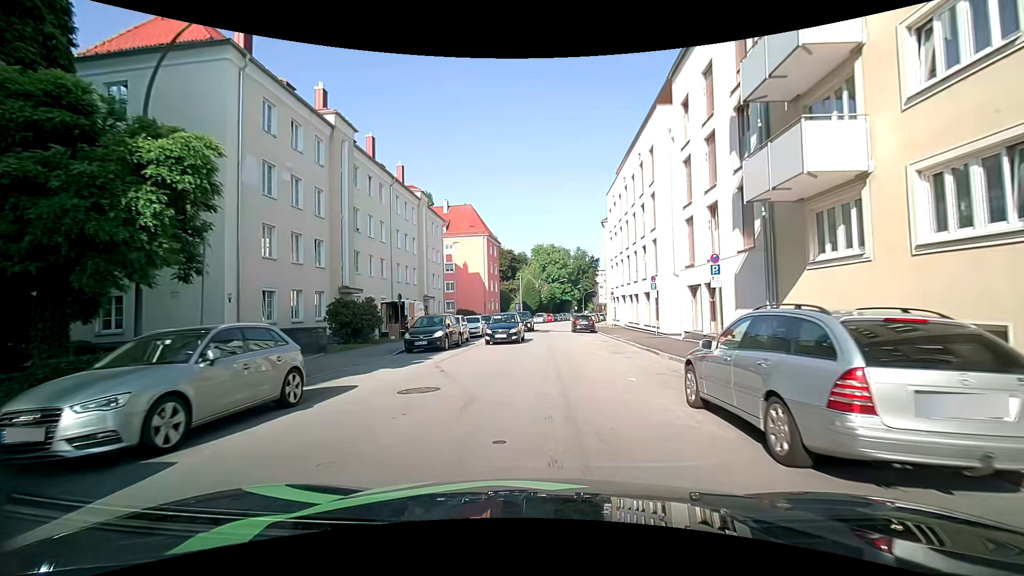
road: tertiary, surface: asphalt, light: Day
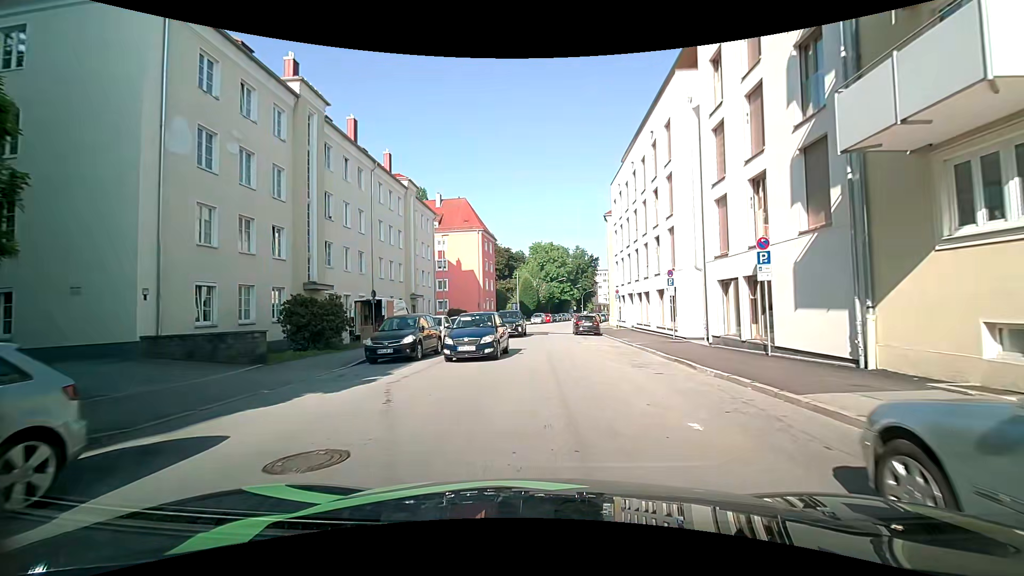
(0.0, +4.3) m; 0°
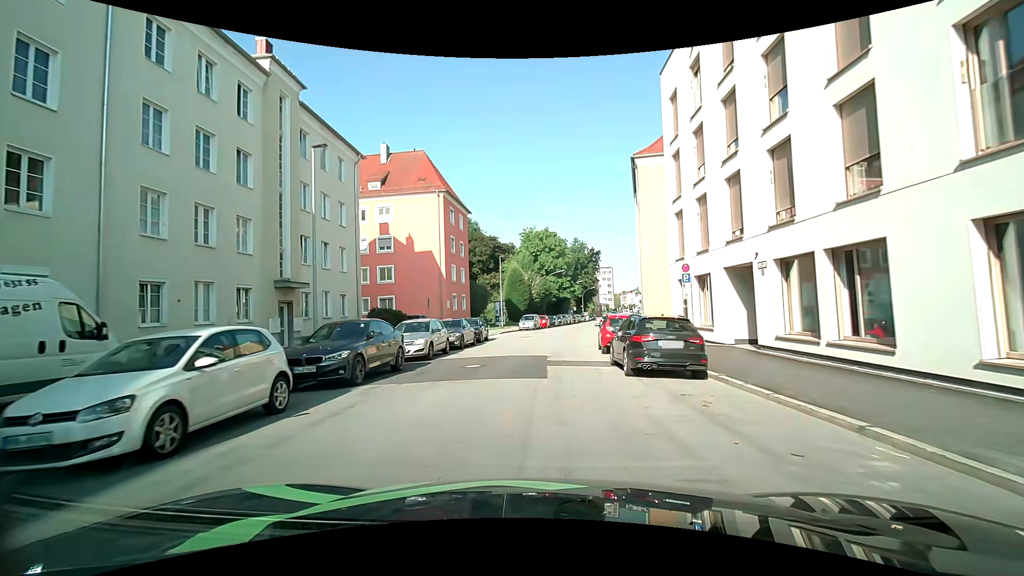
(+0.7, +23.0) m; +1°
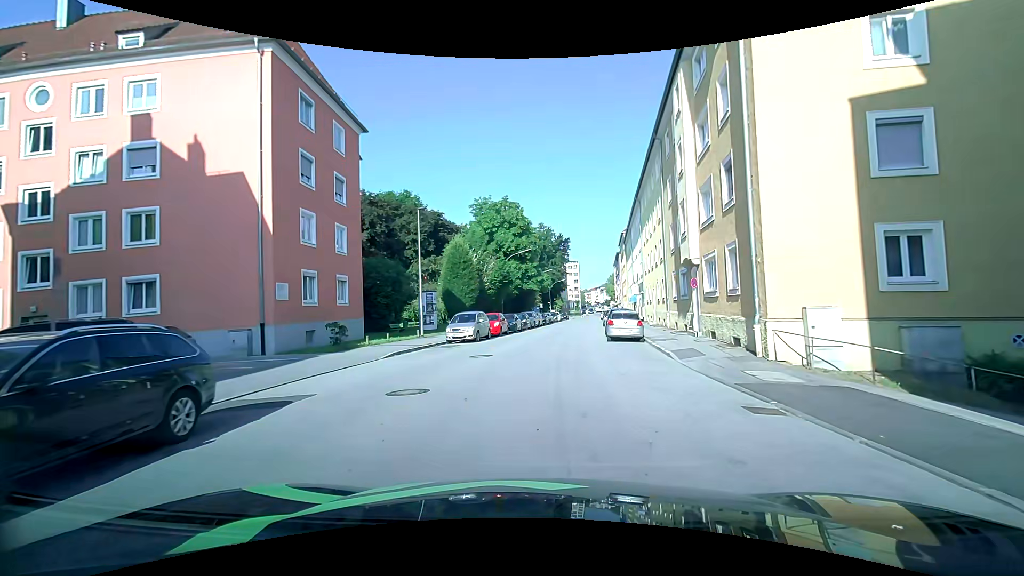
(+0.6, +24.7) m; +1°
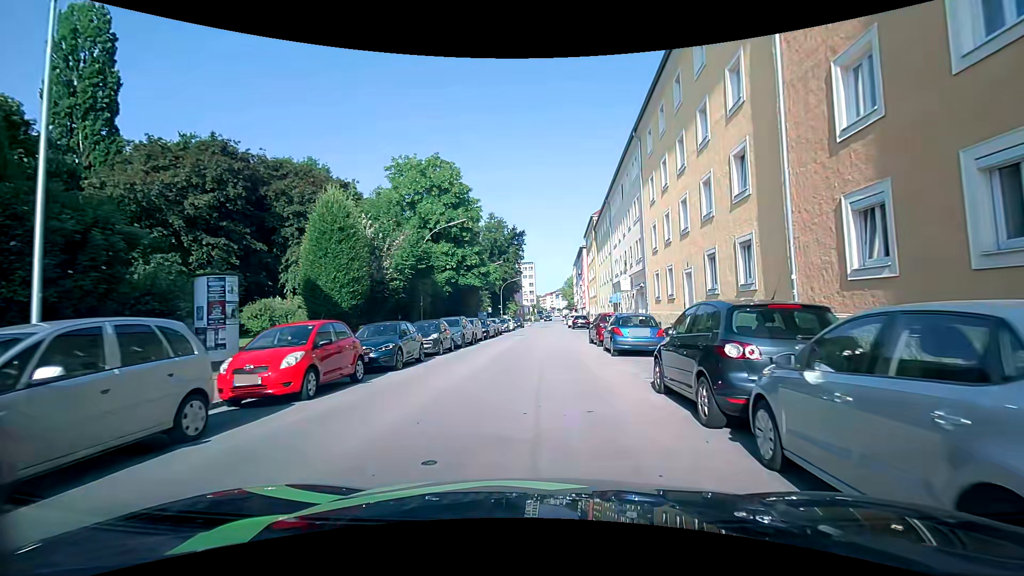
(+2.0, +21.4) m; +8°
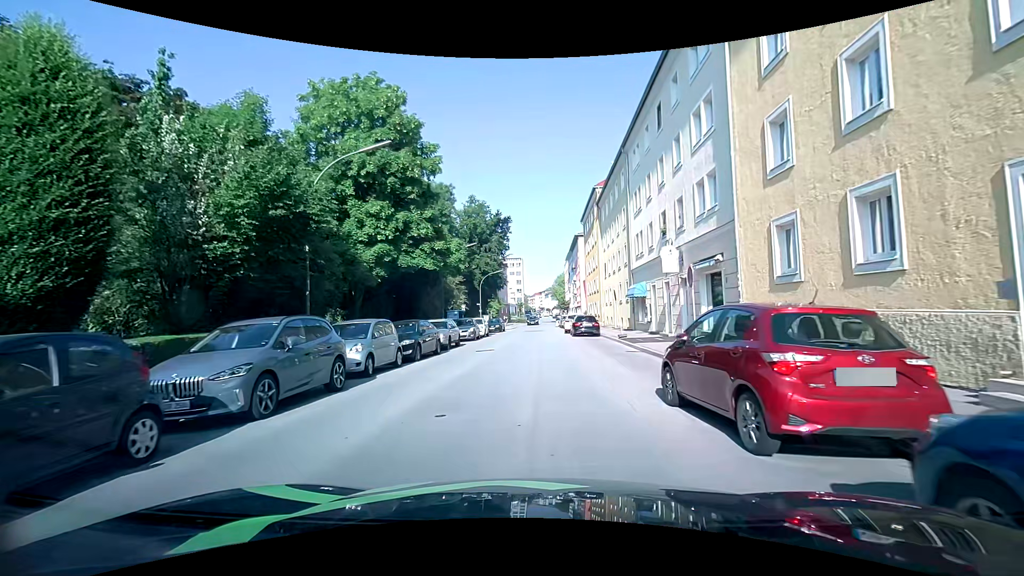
(+0.5, +16.8) m; +3°
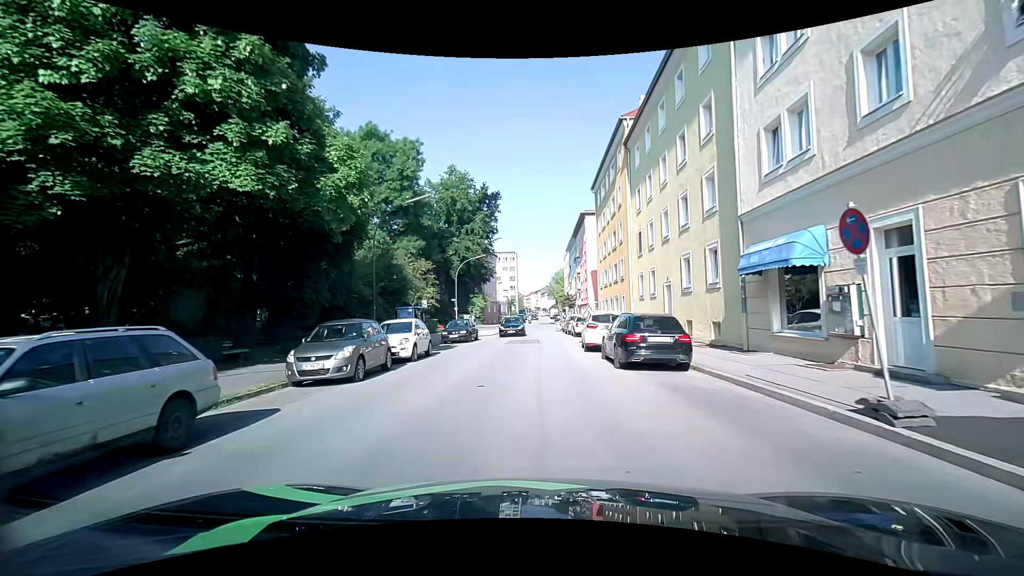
(-0.3, +20.0) m; 0°
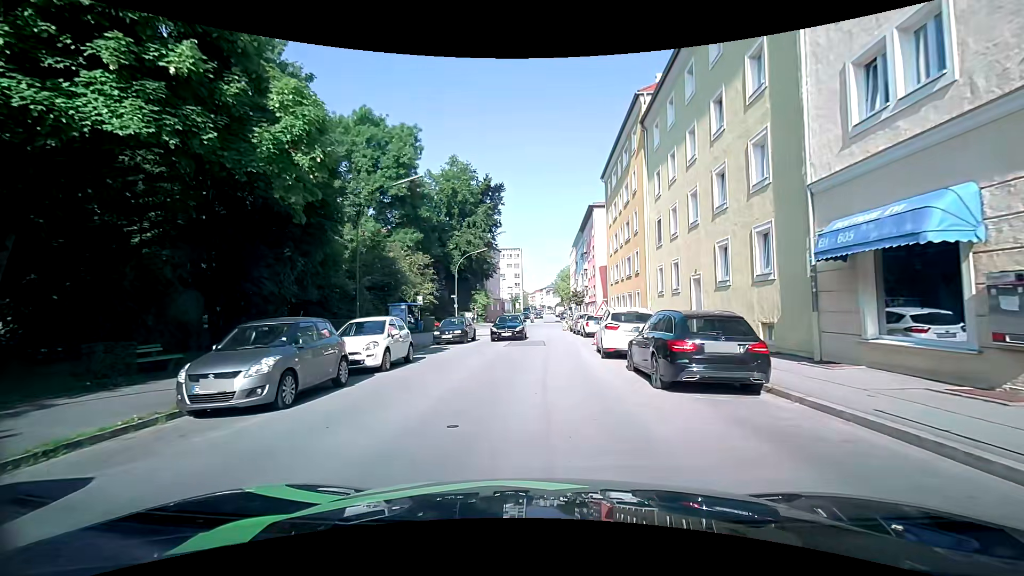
(0.0, +3.7) m; -2°
(0, +10) (0, +20) (+1, +30) (+1, +40) (+2, +50) (+2, +60) (+3, +70) (+3, +80) (+3, +90) (+4, +100) m
